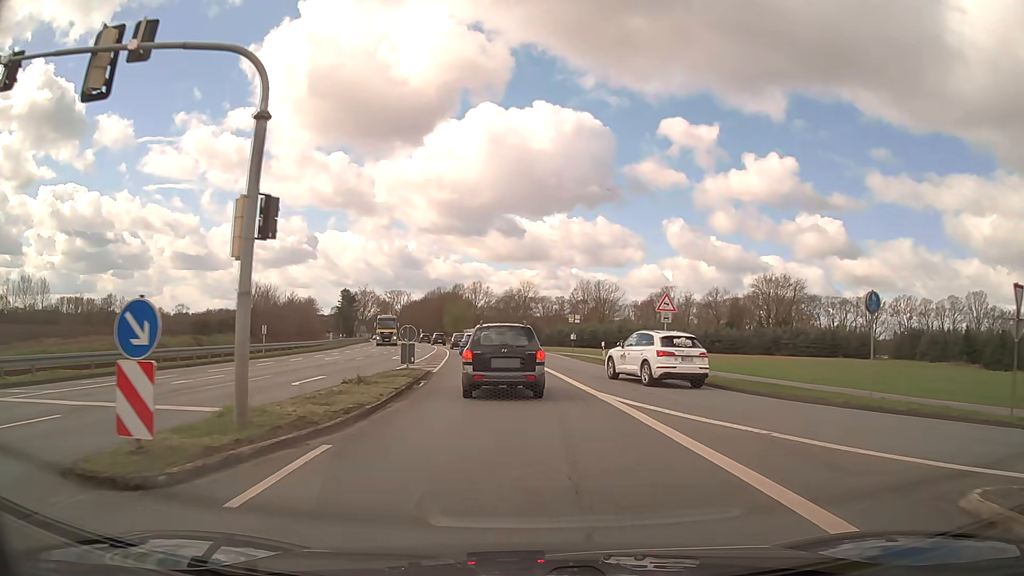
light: Day
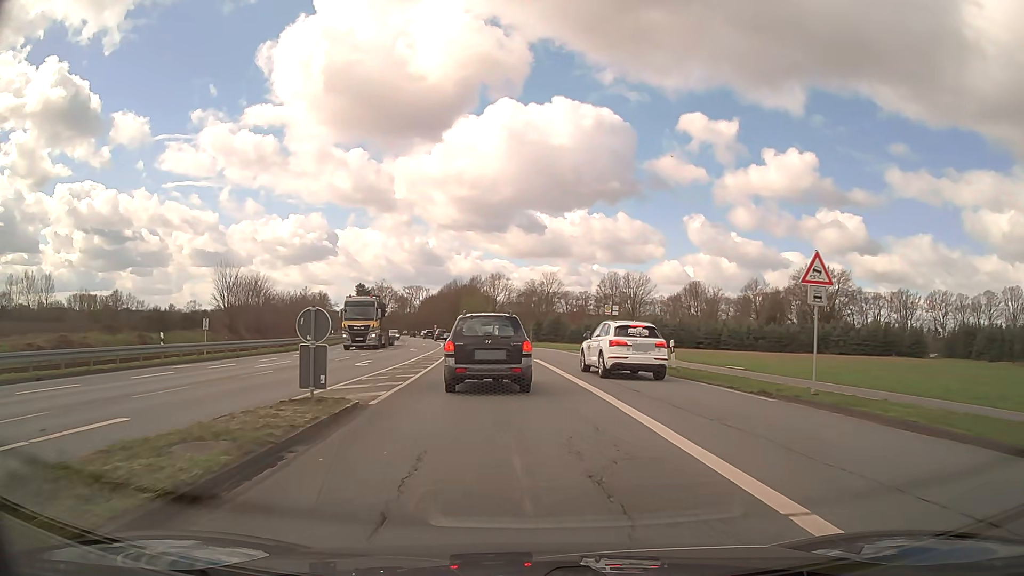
(-0.2, +12.8) m; -1°
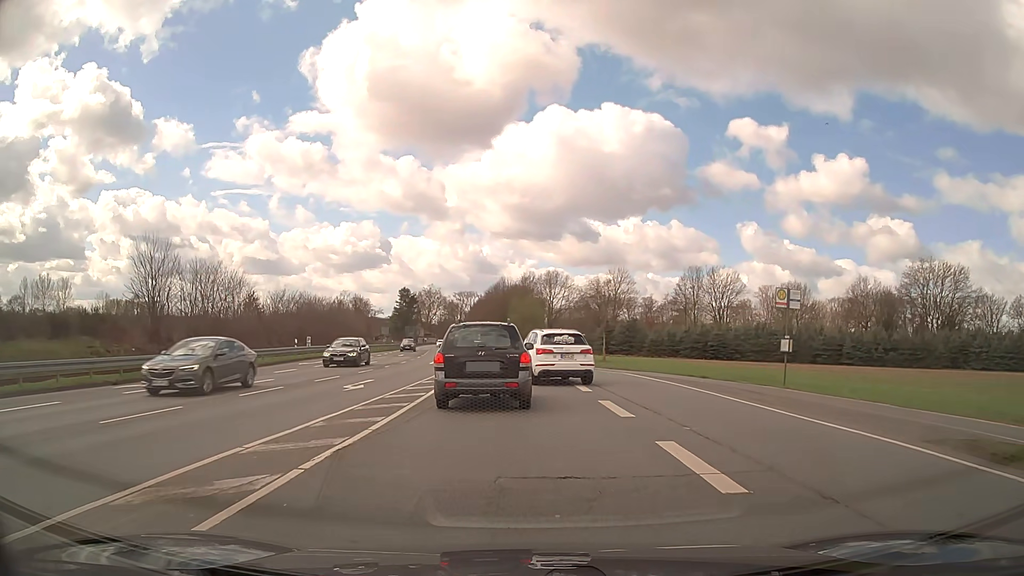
(-1.2, +26.9) m; -5°
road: primary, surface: asphalt
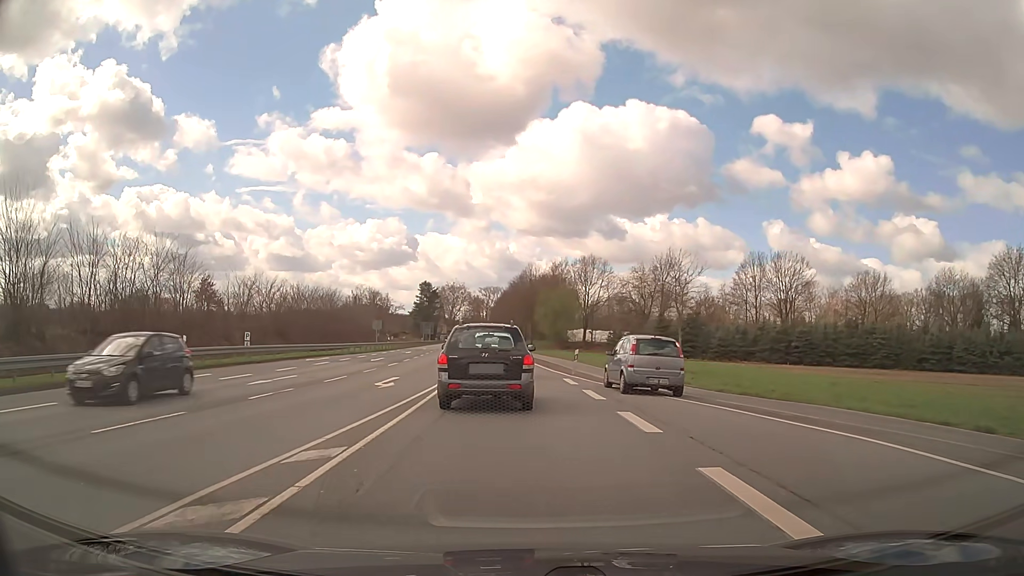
(-0.4, +19.8) m; -2°
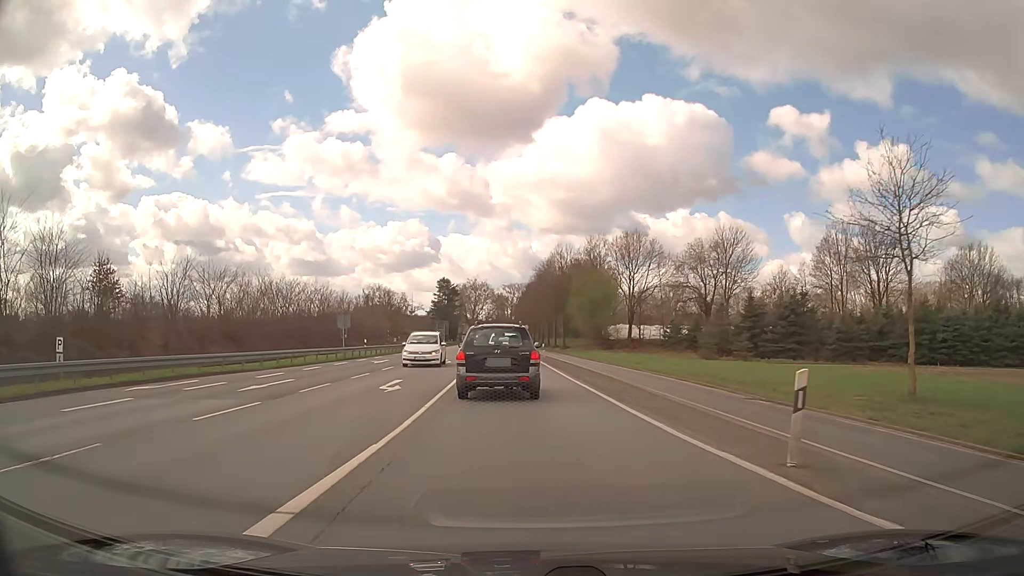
(-0.6, +22.0) m; -2°
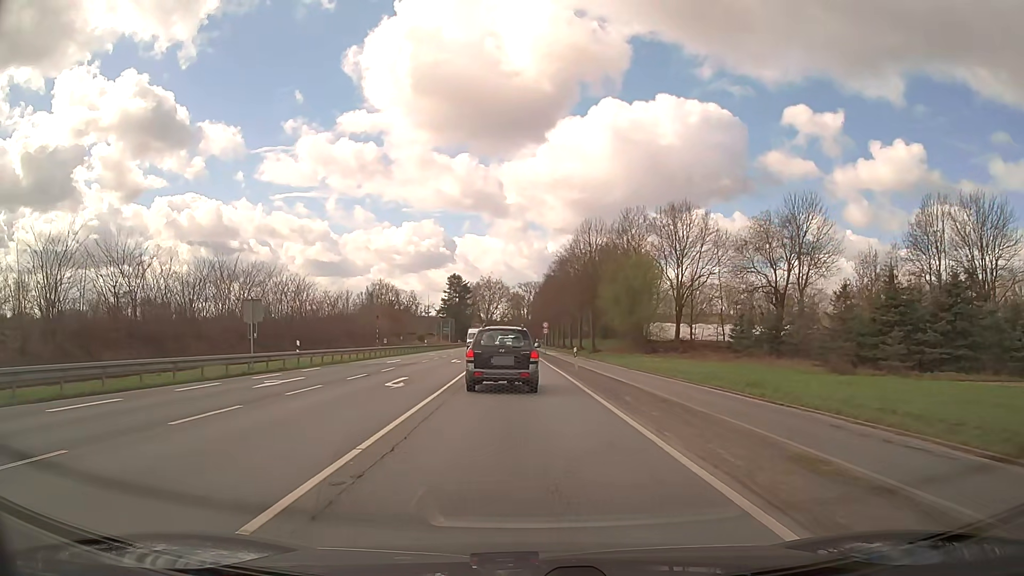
(-0.3, +19.1) m; -2°
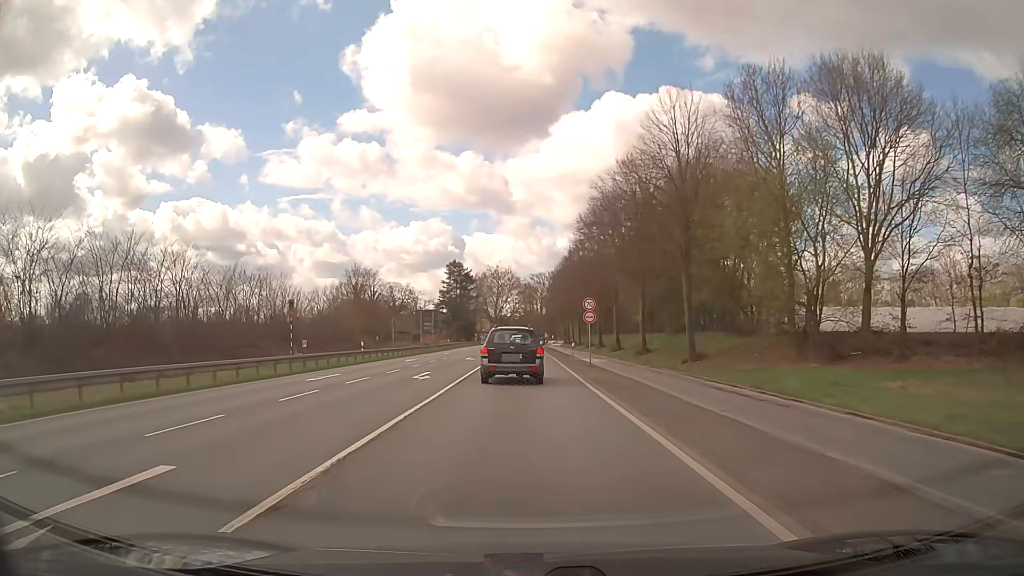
(-0.6, +37.6) m; -1°
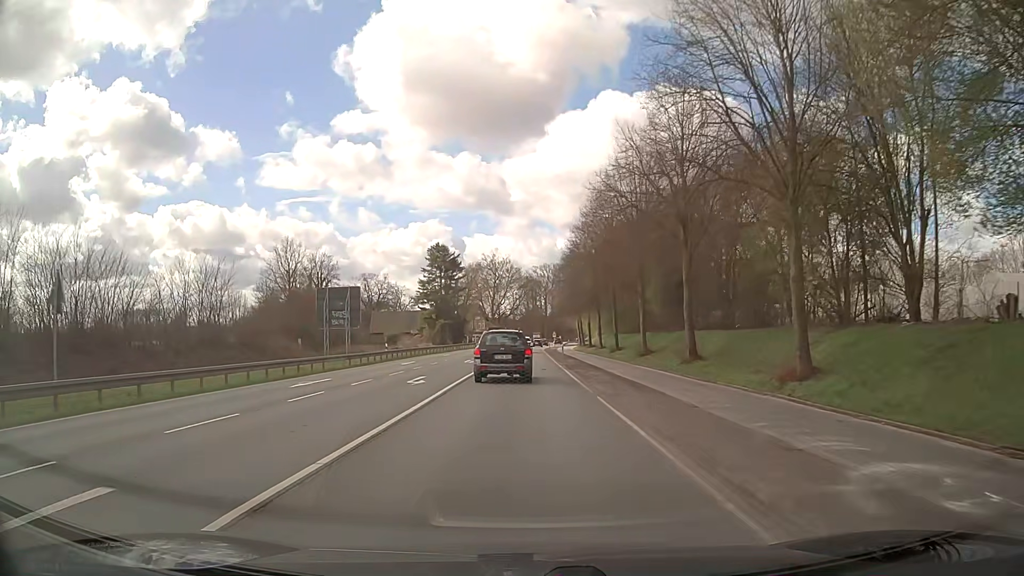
(+0.1, +41.4) m; 0°
(0, +10) (0, +20) (0, +30) (0, +40) (0, +50) (0, +60) (0, +70) (0, +80) (0, +90) (0, +100) m
